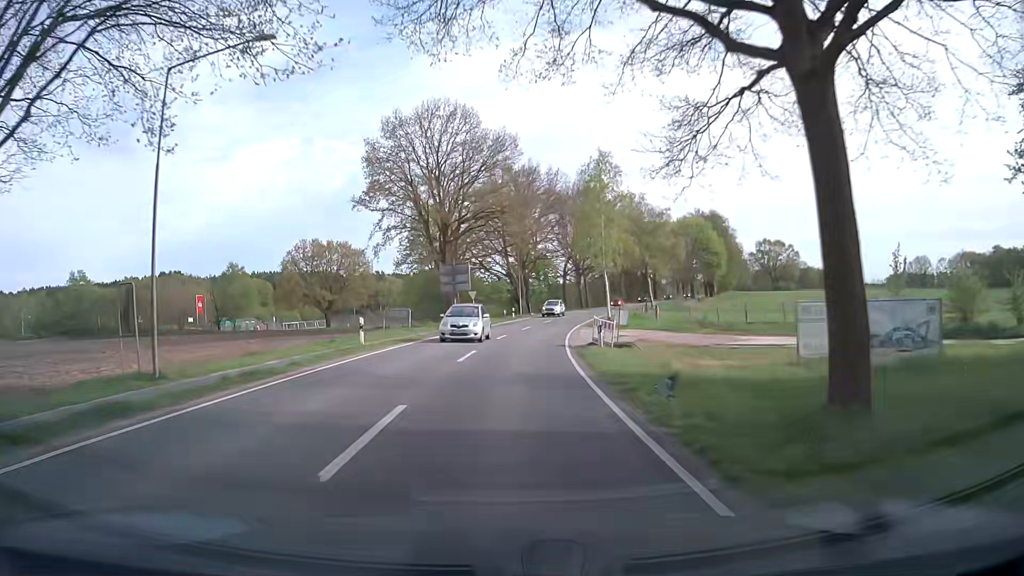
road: secondary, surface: asphalt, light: Day
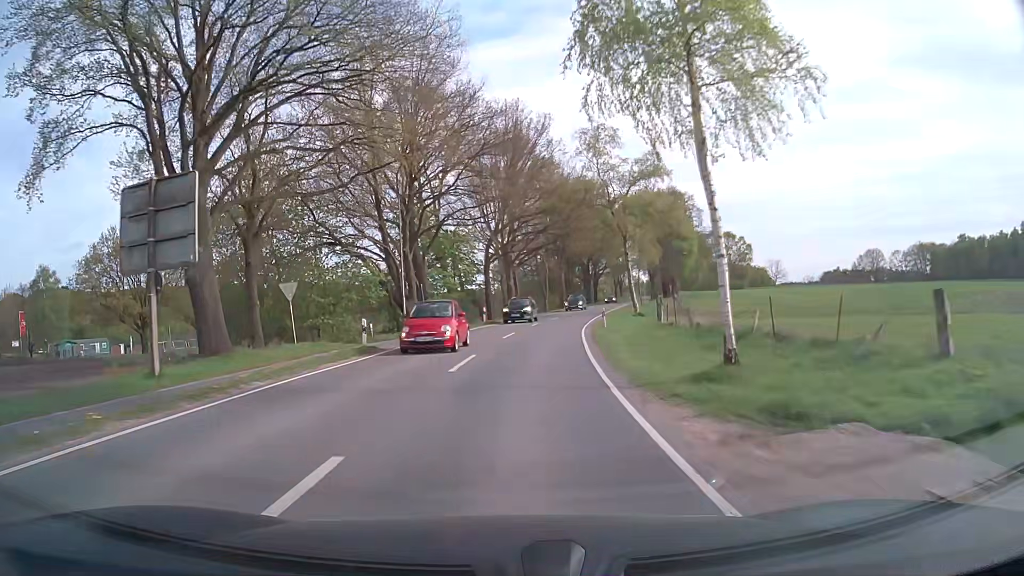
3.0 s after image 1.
(+1.6, +39.3) m; +6°
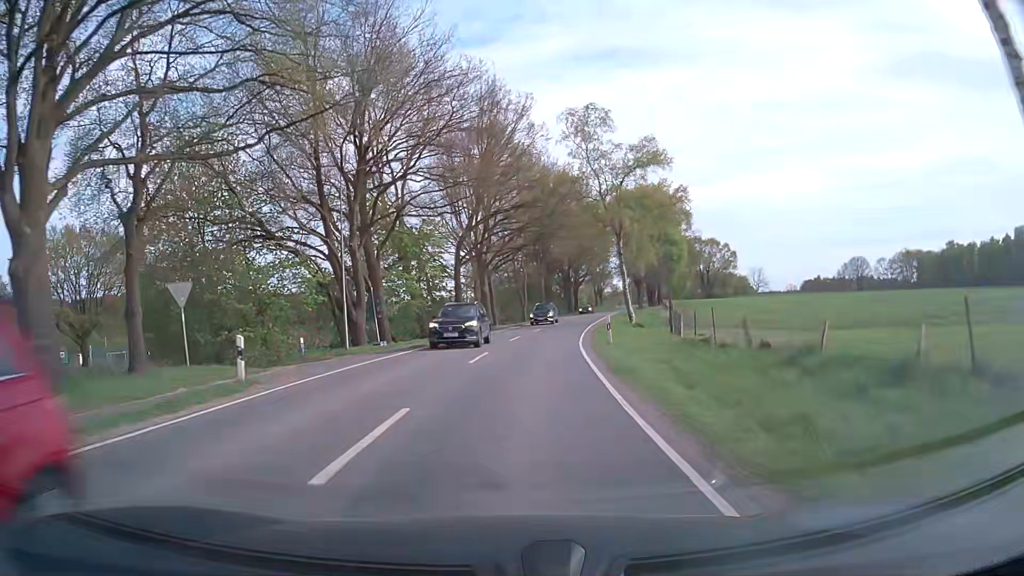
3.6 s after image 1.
(+0.2, +8.6) m; +3°
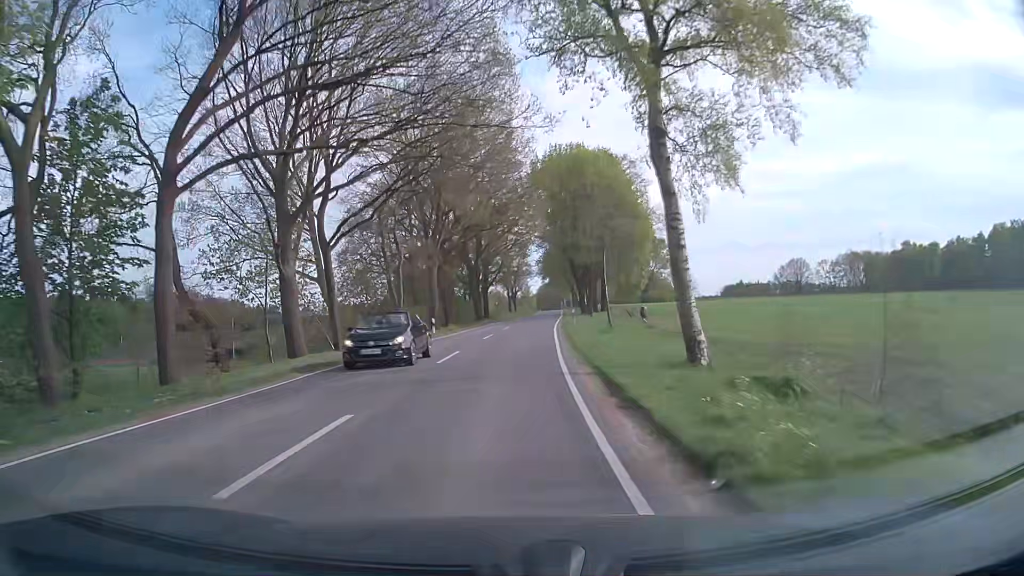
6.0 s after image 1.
(+2.8, +35.6) m; +7°
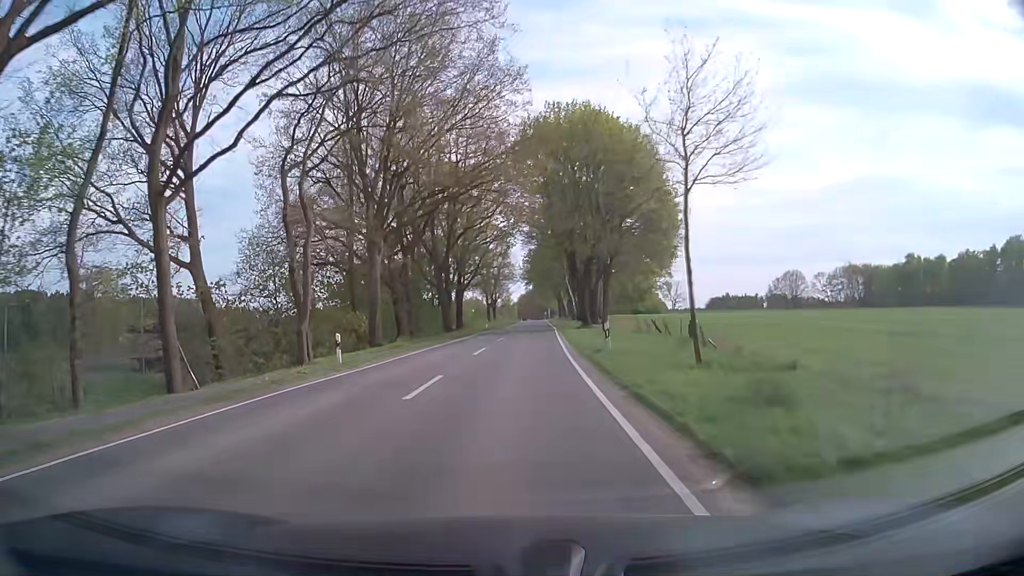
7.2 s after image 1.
(+0.4, +18.3) m; +2°
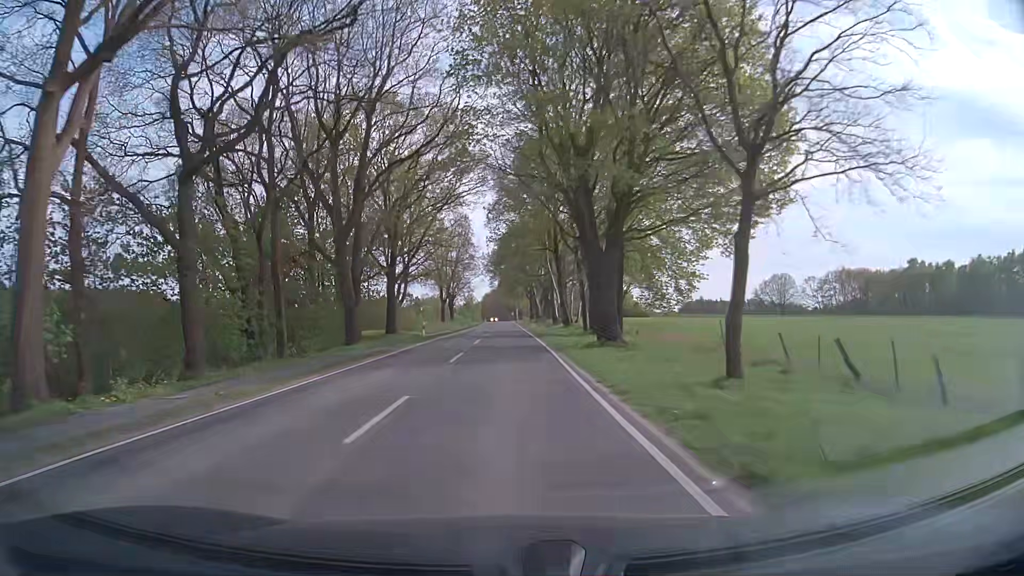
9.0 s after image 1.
(+1.0, +27.8) m; +3°
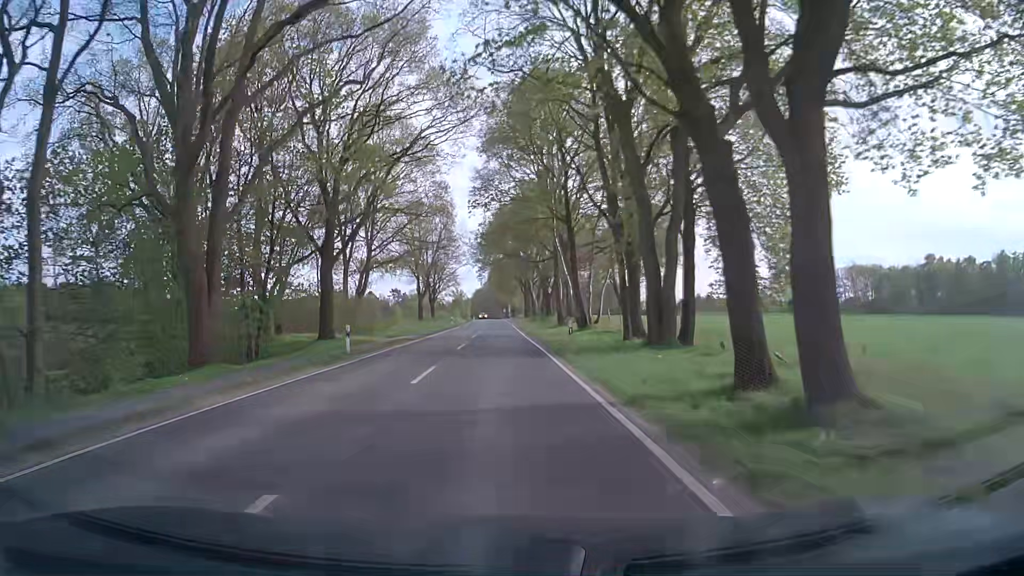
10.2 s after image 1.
(+0.1, +18.7) m; +1°
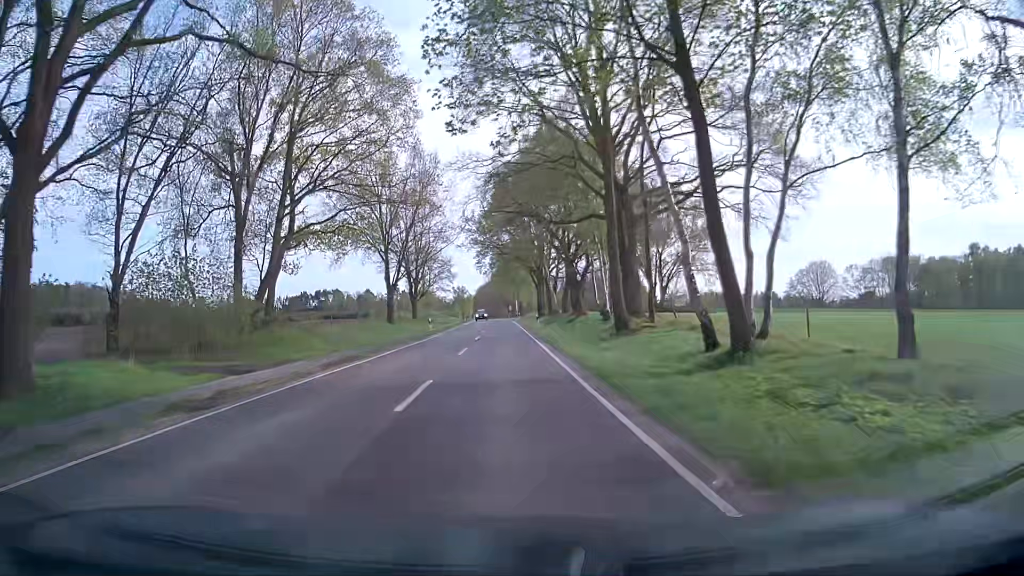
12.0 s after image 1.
(-0.4, +27.3) m; -1°
(0, +10) (0, +20) (0, +30) (0, +40) (0, +50) (0, +60) (-1, +70) (-1, +80) (-1, +90) (-1, +100) m
